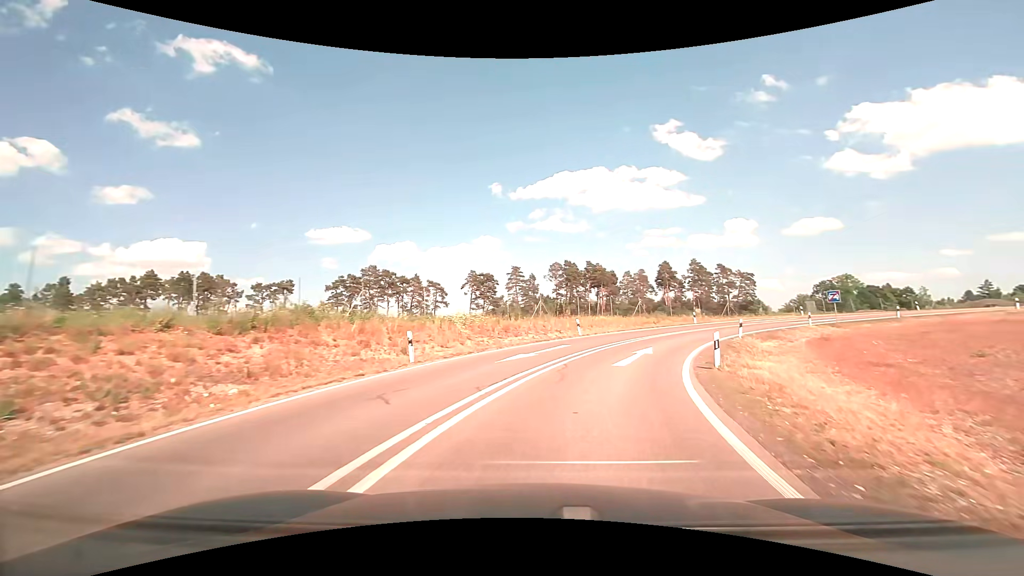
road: trunk_link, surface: asphalt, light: Day
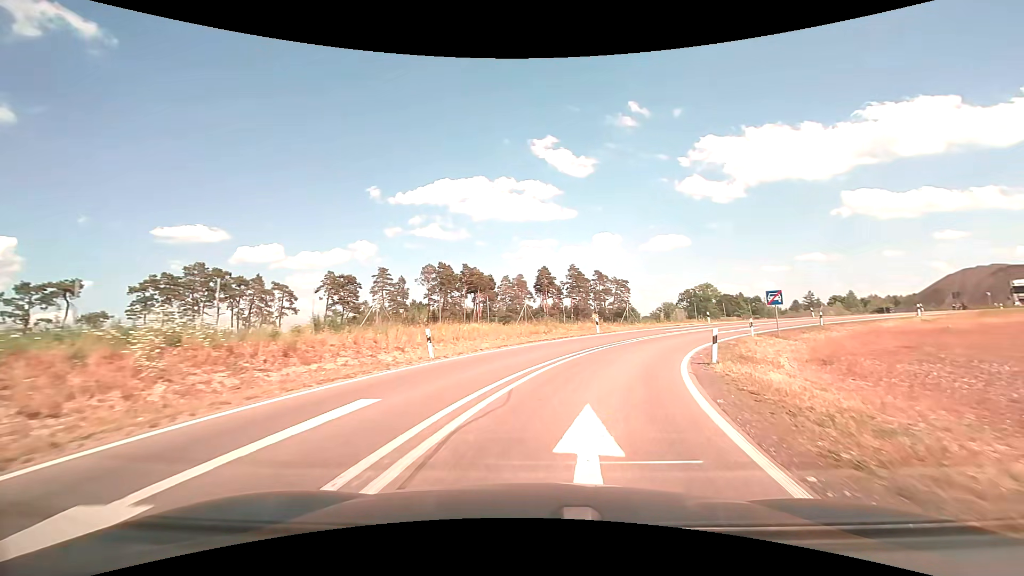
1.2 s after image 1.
(+1.6, +13.3) m; +14°
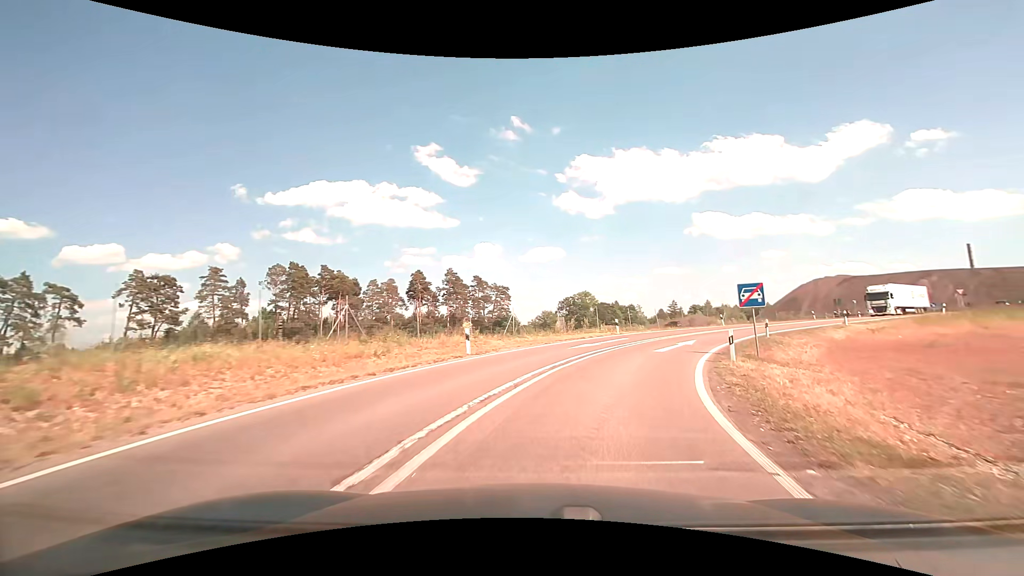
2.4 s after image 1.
(+1.6, +13.3) m; +14°
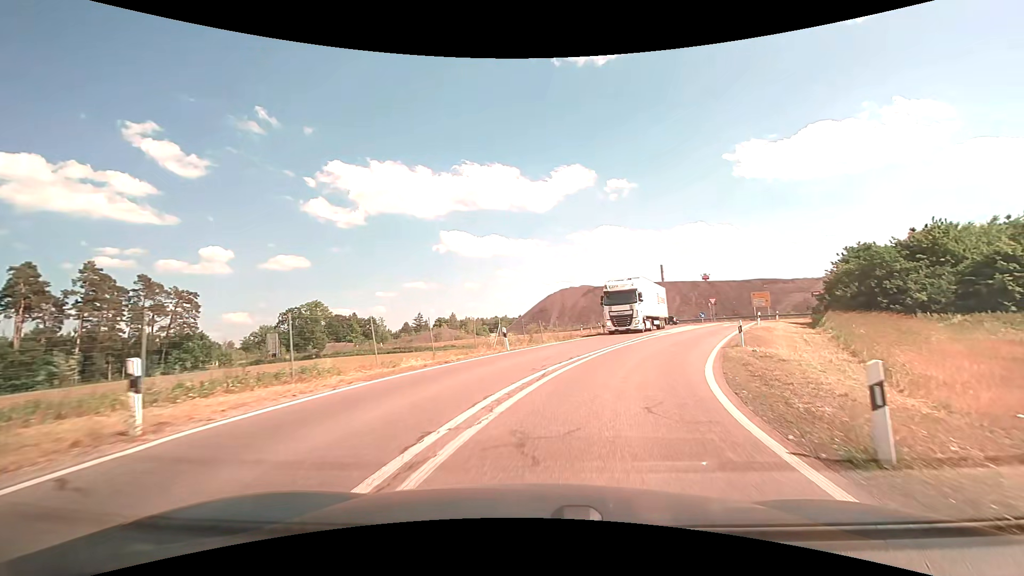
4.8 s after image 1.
(+6.0, +24.5) m; +28°
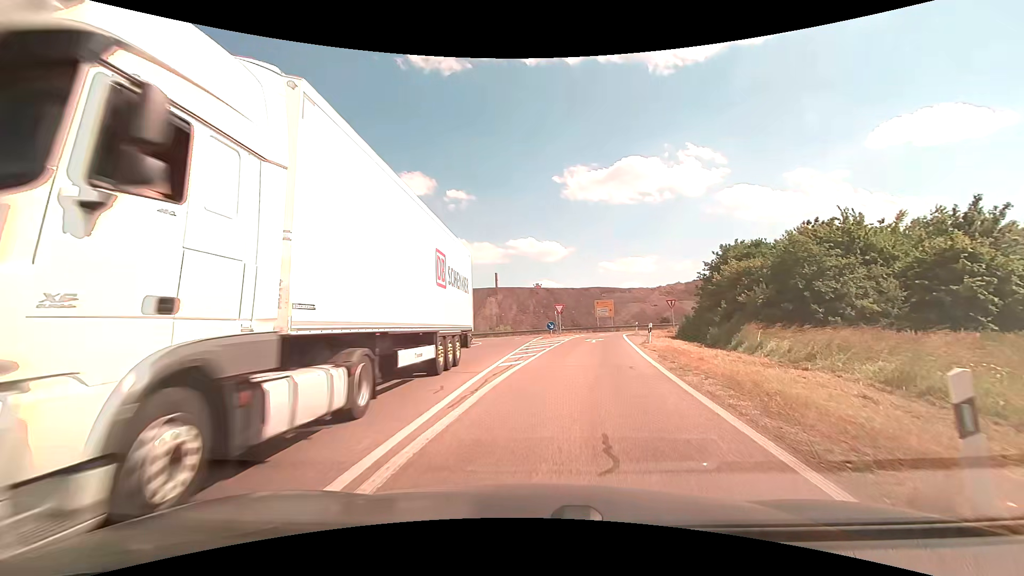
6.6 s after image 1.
(+2.7, +15.9) m; +19°
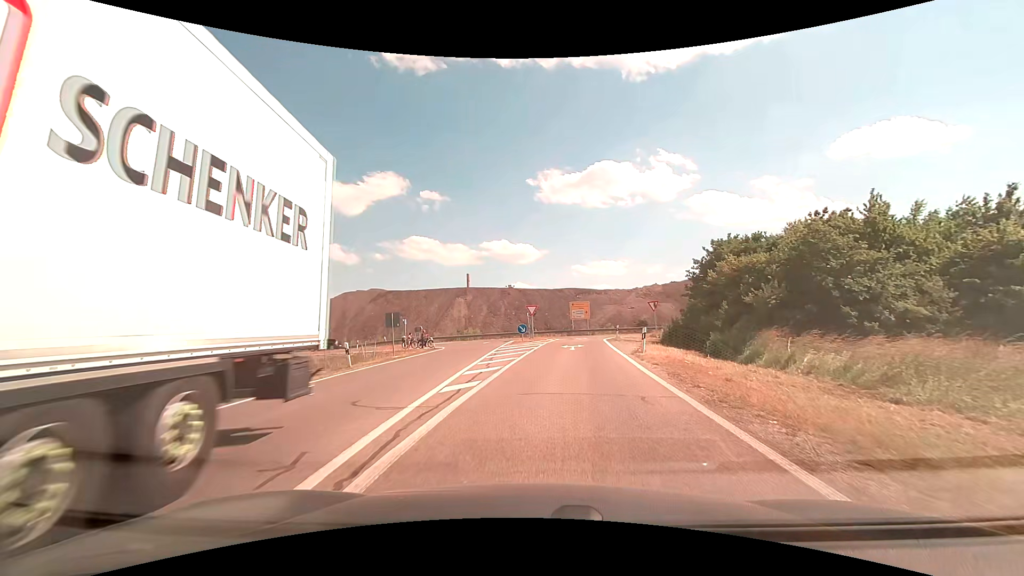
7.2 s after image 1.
(+0.1, +4.9) m; +3°
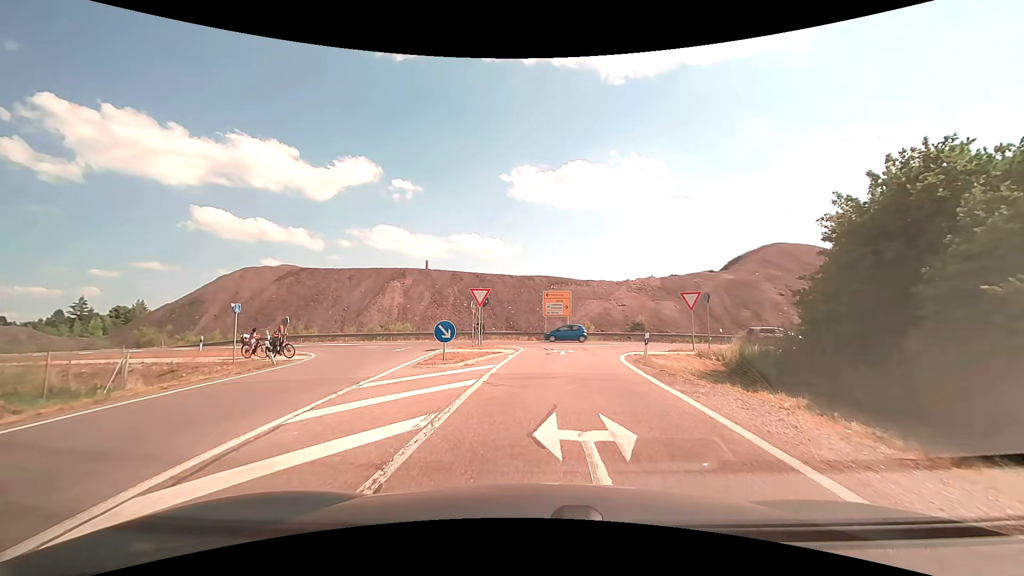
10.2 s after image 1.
(+0.9, +20.3) m; +4°
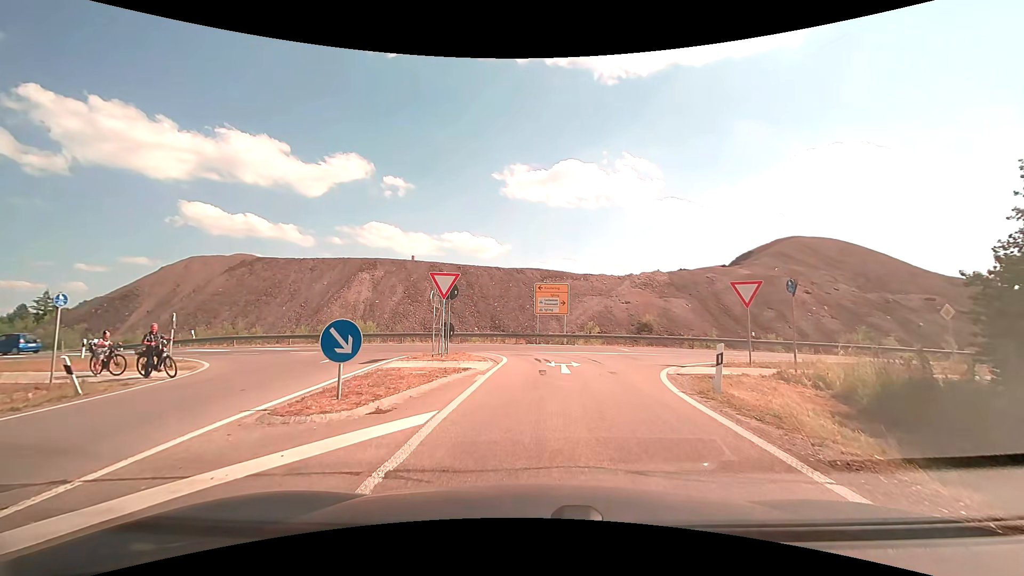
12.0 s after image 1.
(+0.1, +8.1) m; +1°
(0, +10) (0, +20) (-3, +29) (-11, +33) (-21, +34) (-31, +34) (-41, +34) (-51, +34) (-61, +34) (-71, +34) m
